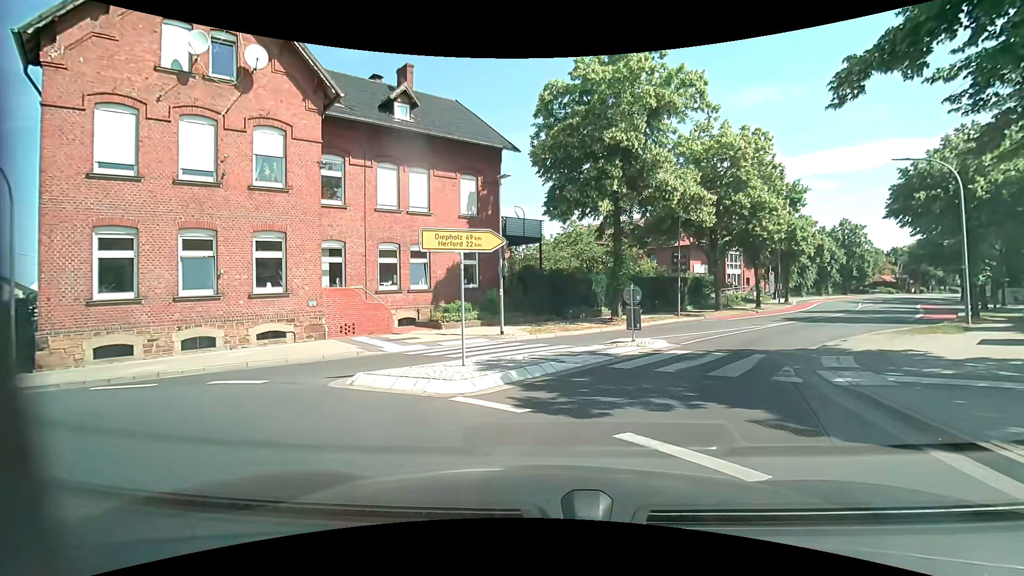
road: unclassified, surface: asphalt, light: Day
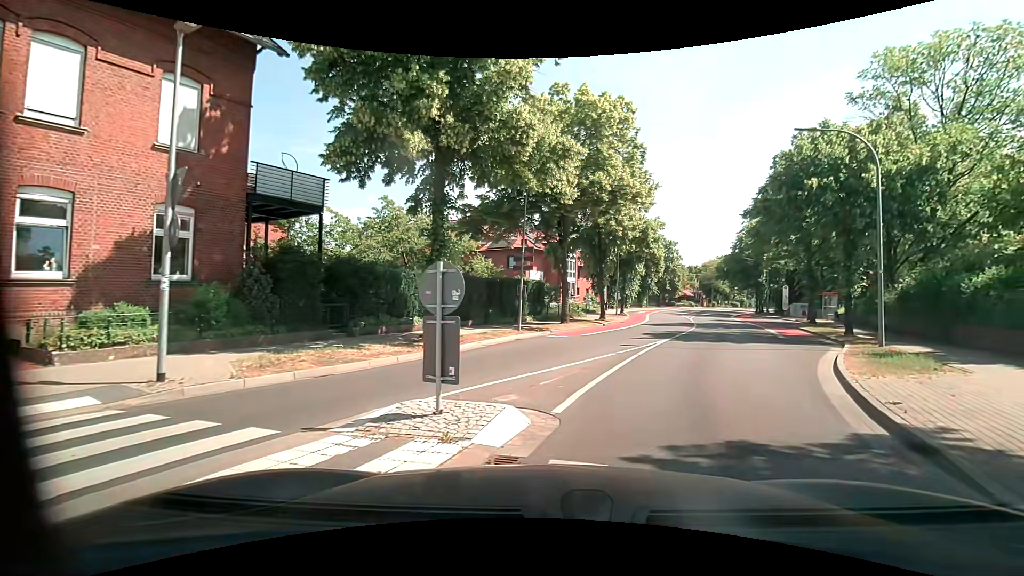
(+1.4, +9.9) m; +18°
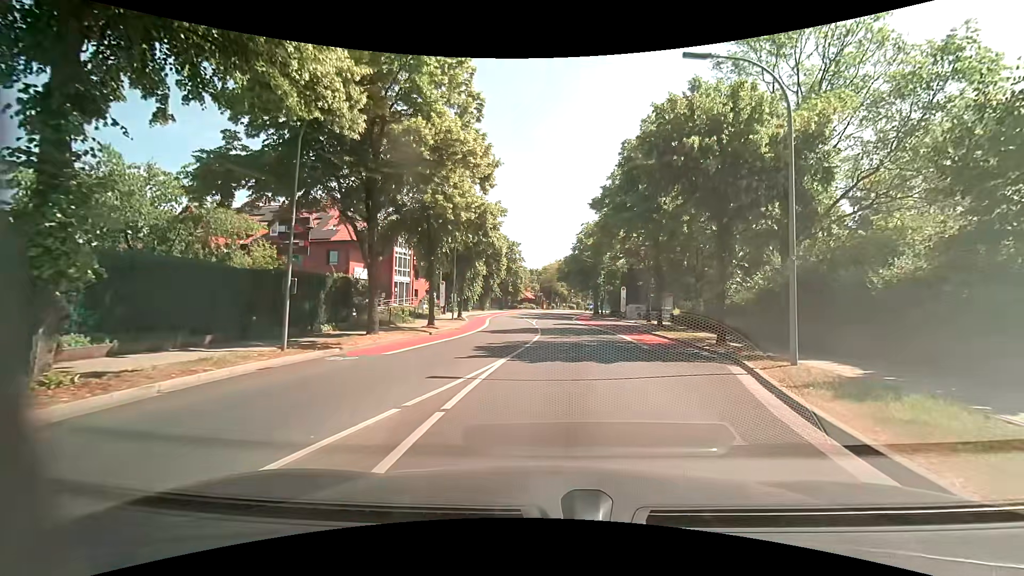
(+1.3, +7.4) m; +17°
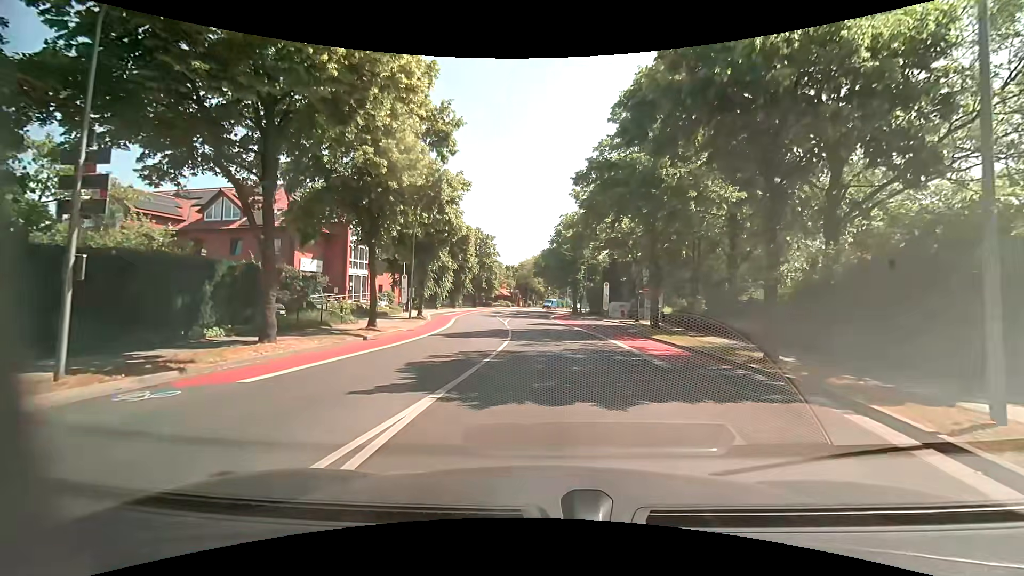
(+0.3, +5.8) m; +4°
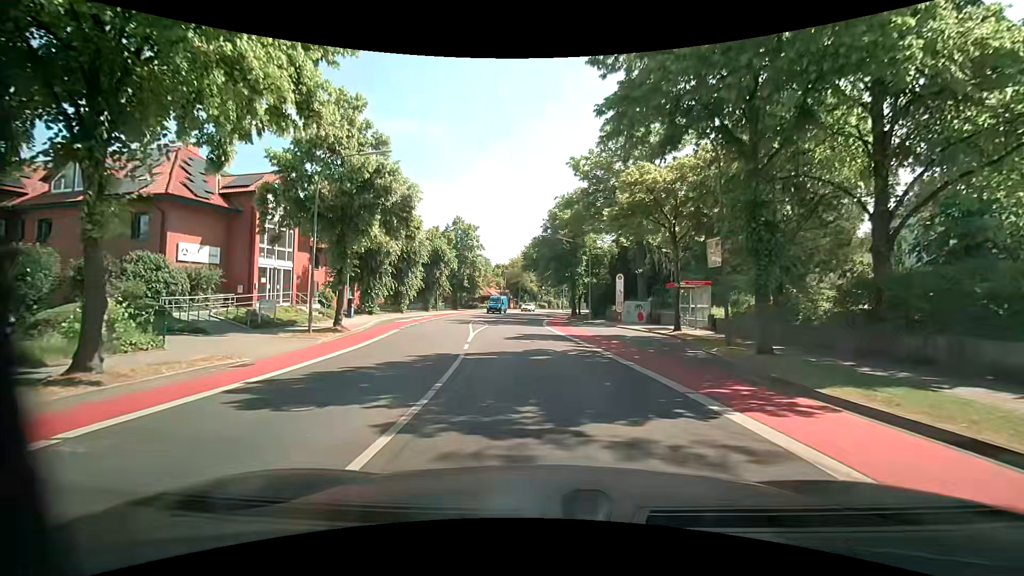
(+0.2, +13.3) m; -1°
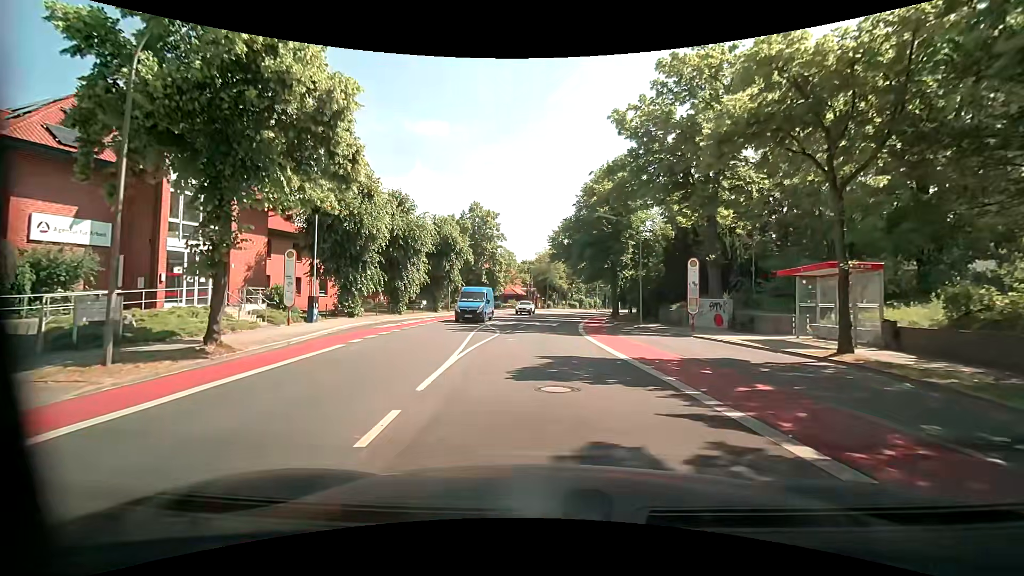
(+0.1, +10.9) m; -1°
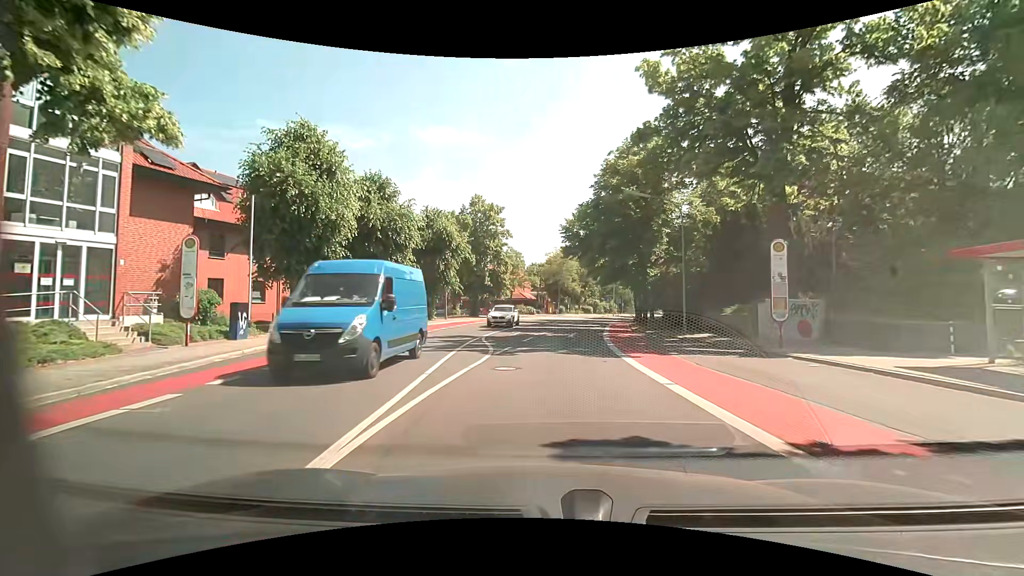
(0.0, +7.7) m; -2°
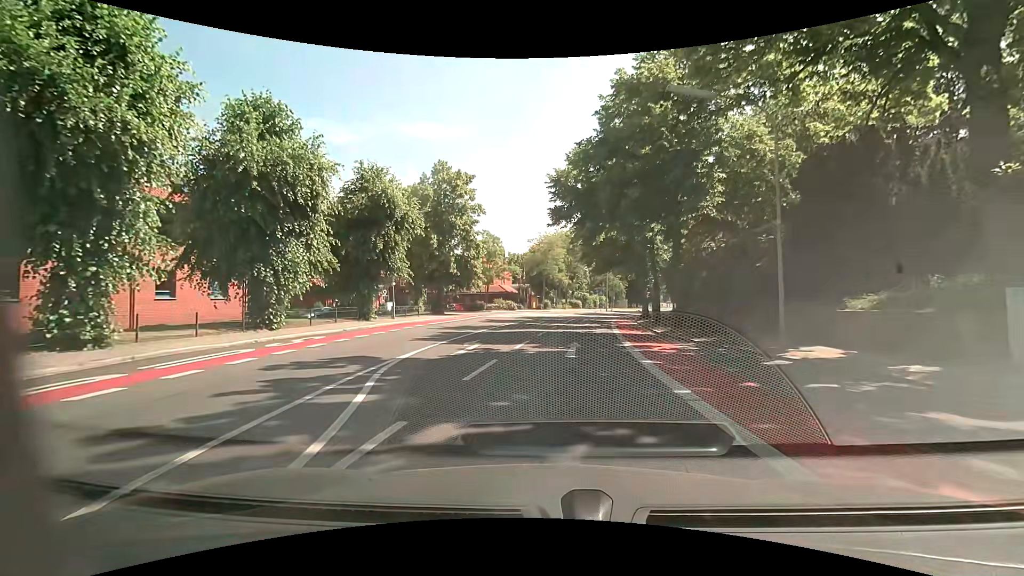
(+0.4, +12.1) m; +3°
(0, +10) (+1, +20) (+2, +30) (+3, +40) (+4, +50) (+7, +59) (+10, +69) (+13, +78) (+17, +88) (+22, +96) m
